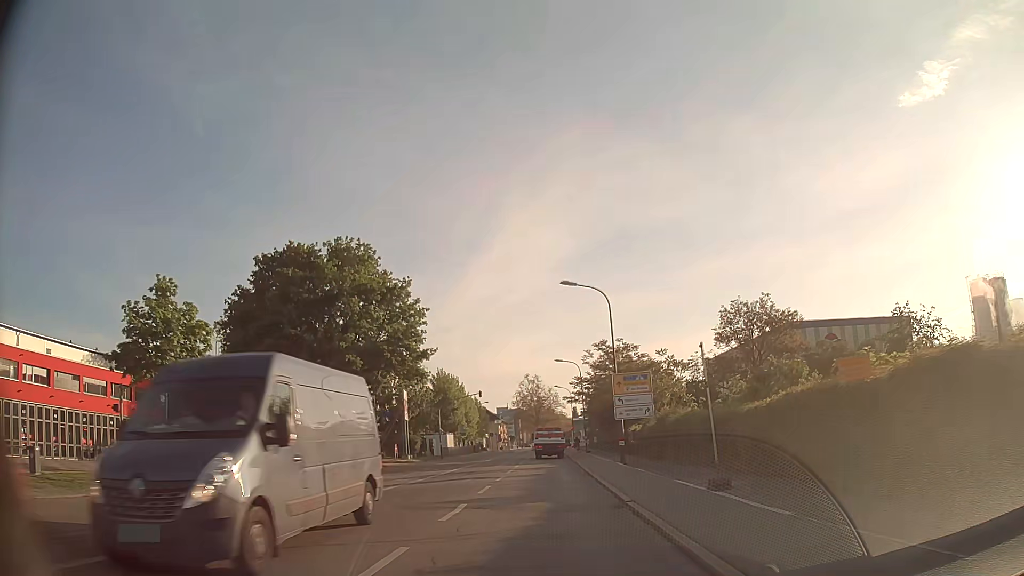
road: secondary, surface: asphalt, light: Day
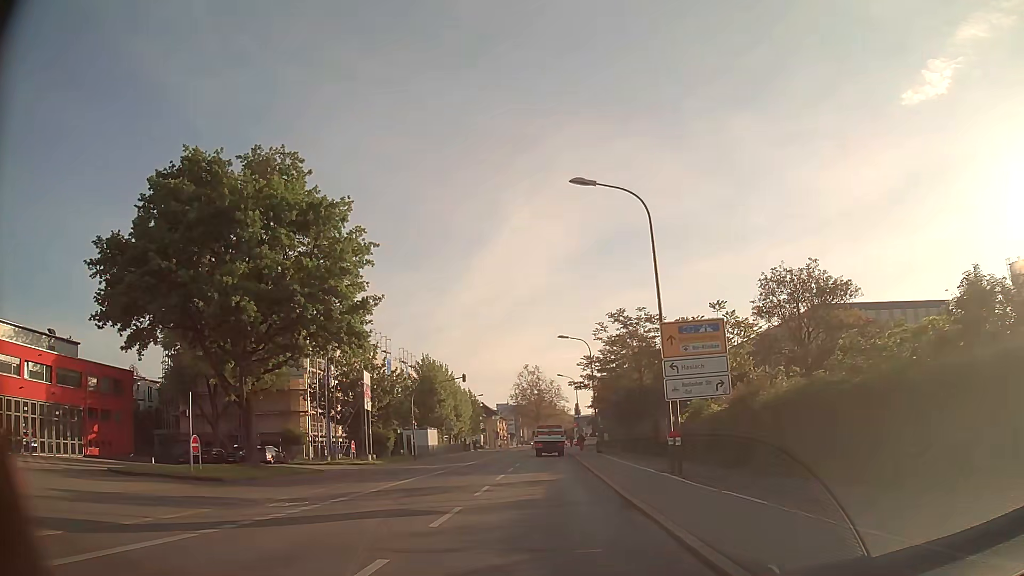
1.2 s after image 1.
(0.0, +13.2) m; 0°
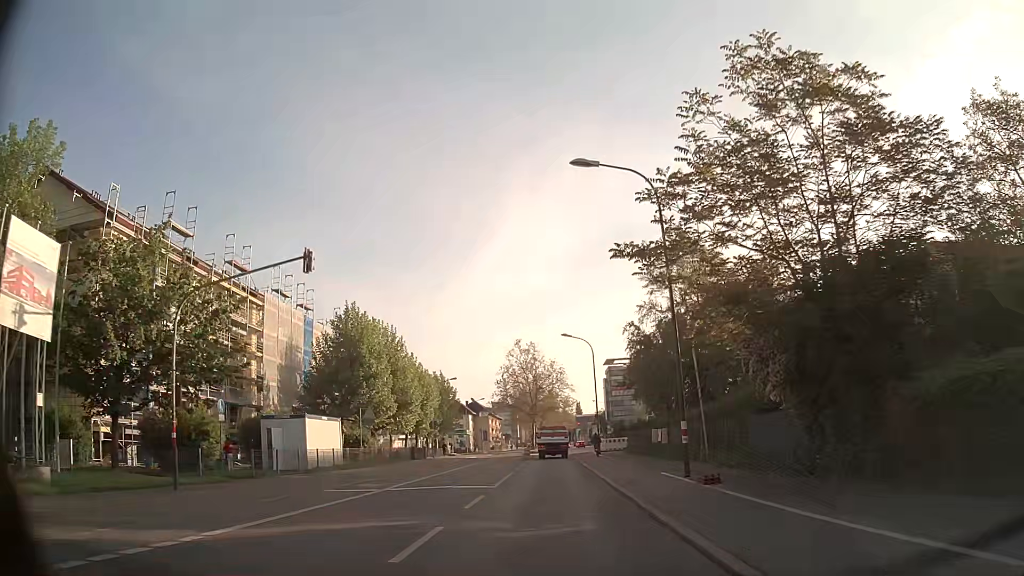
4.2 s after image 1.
(+0.1, +33.1) m; -1°
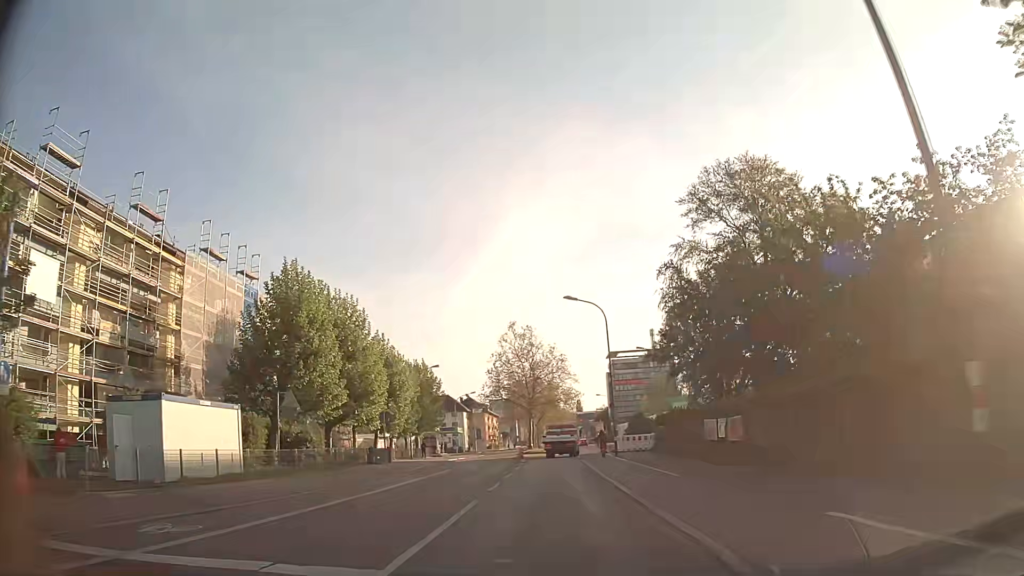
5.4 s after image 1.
(+0.2, +13.0) m; 0°
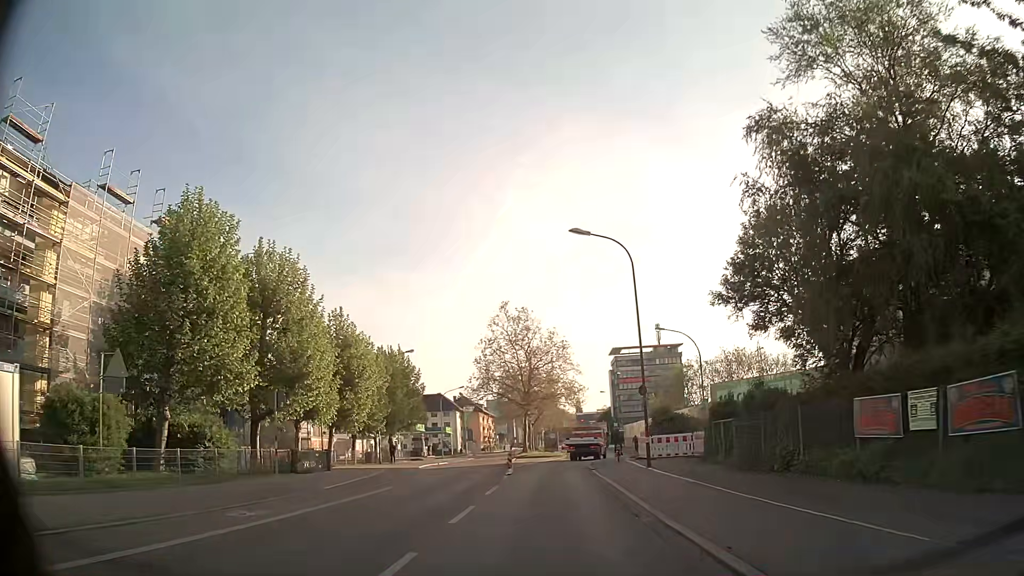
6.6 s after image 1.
(+0.1, +12.8) m; +1°
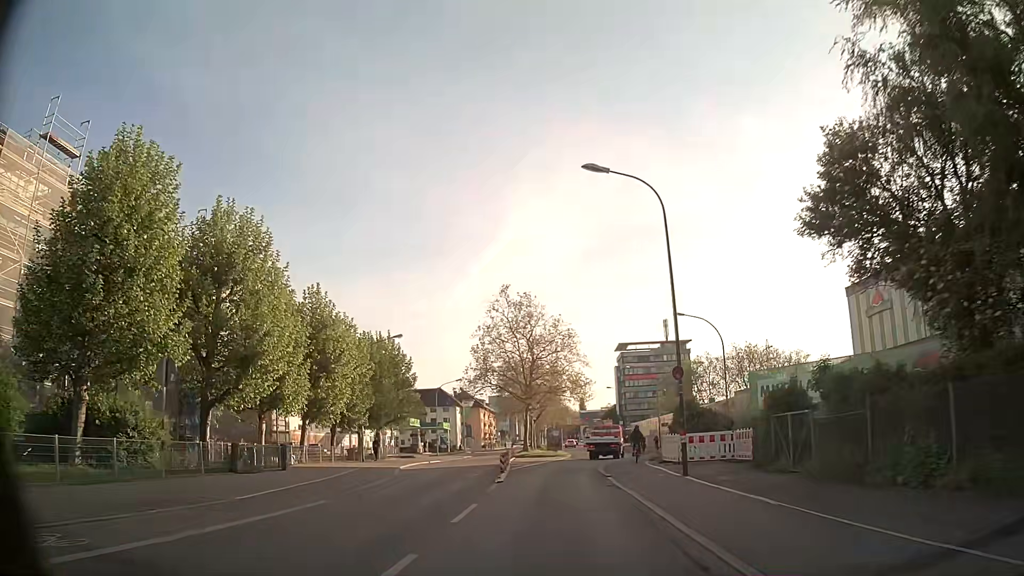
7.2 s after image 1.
(-0.1, +6.2) m; -1°
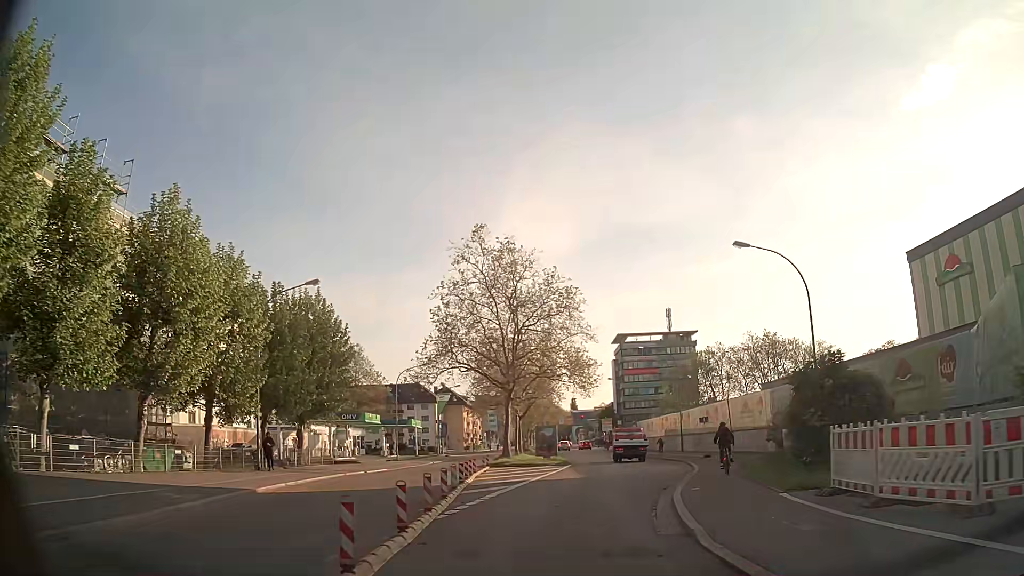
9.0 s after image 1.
(+0.1, +18.2) m; +1°
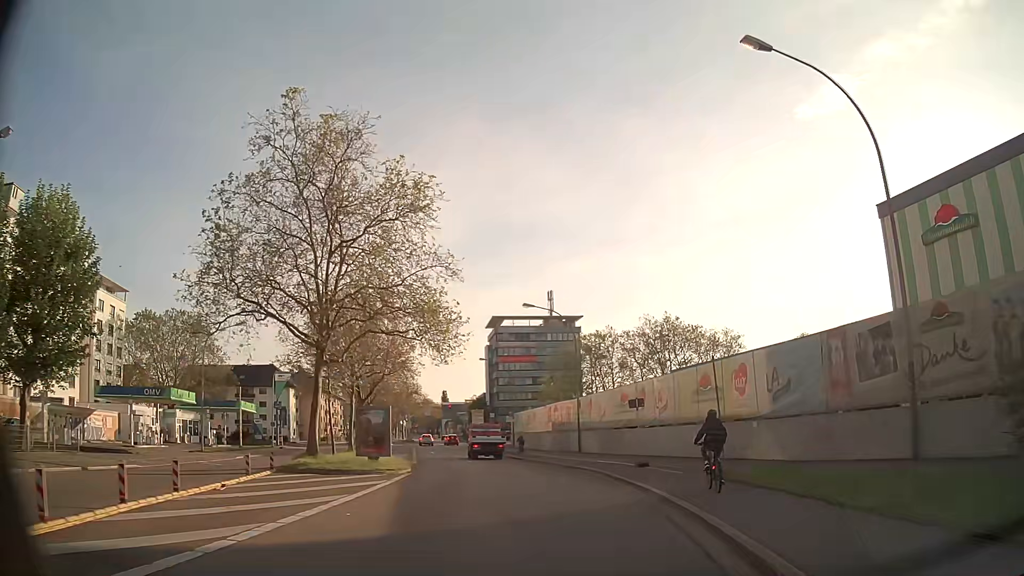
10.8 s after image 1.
(+1.4, +17.3) m; +10°
